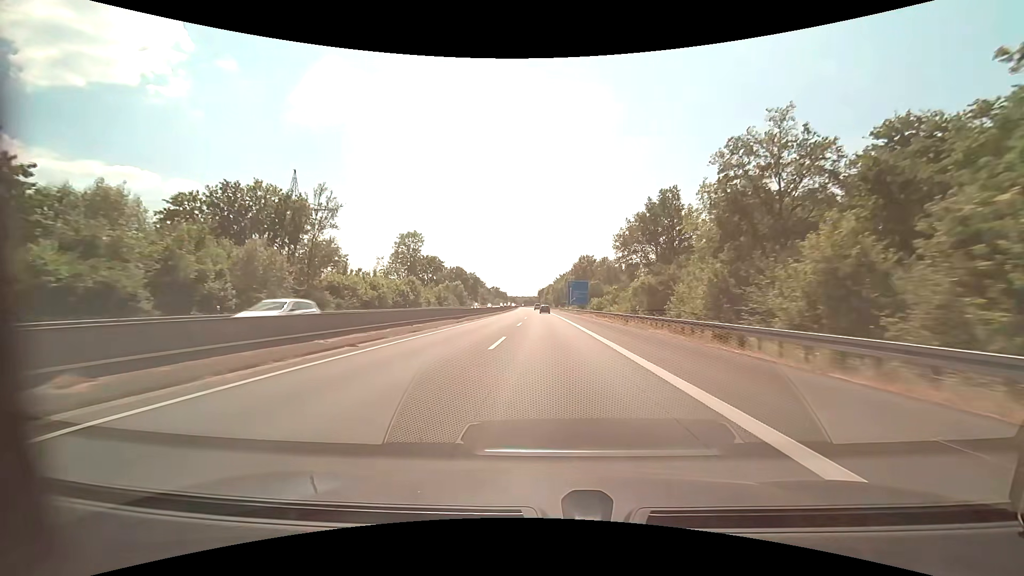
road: motorway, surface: asphalt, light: Day
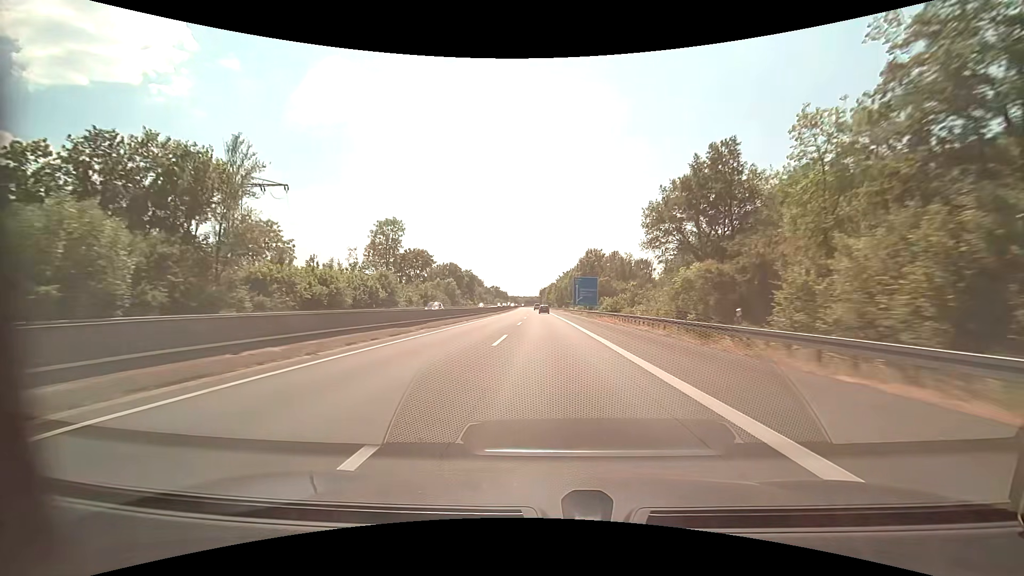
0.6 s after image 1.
(-0.1, +16.7) m; 0°
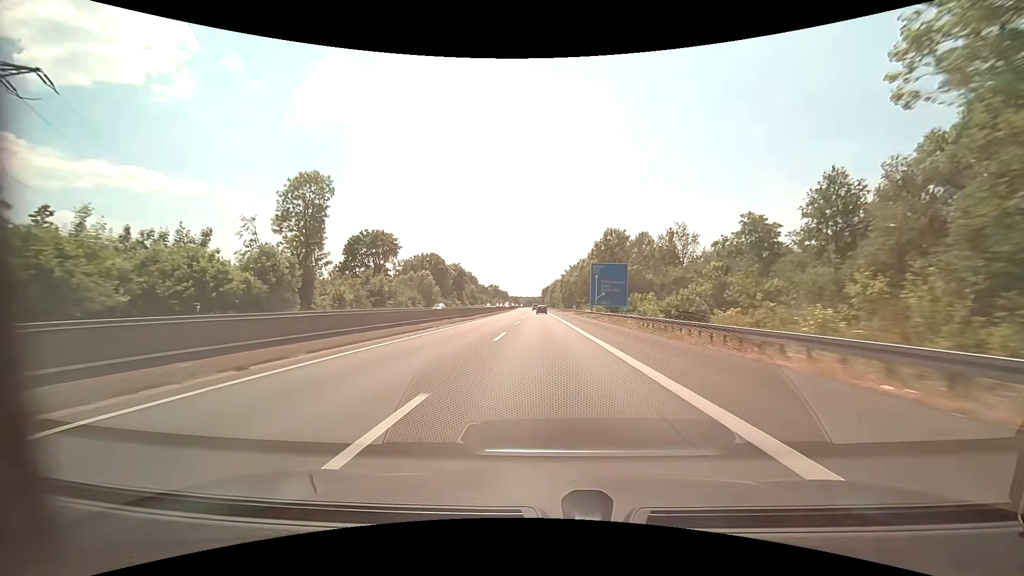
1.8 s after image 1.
(-0.1, +33.3) m; 0°
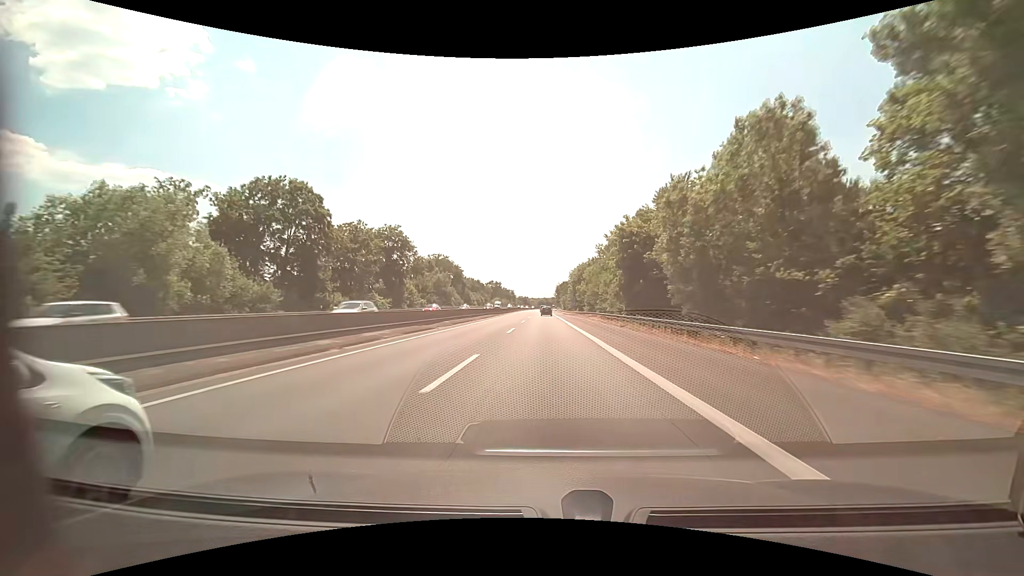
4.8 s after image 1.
(-1.1, +83.7) m; -1°
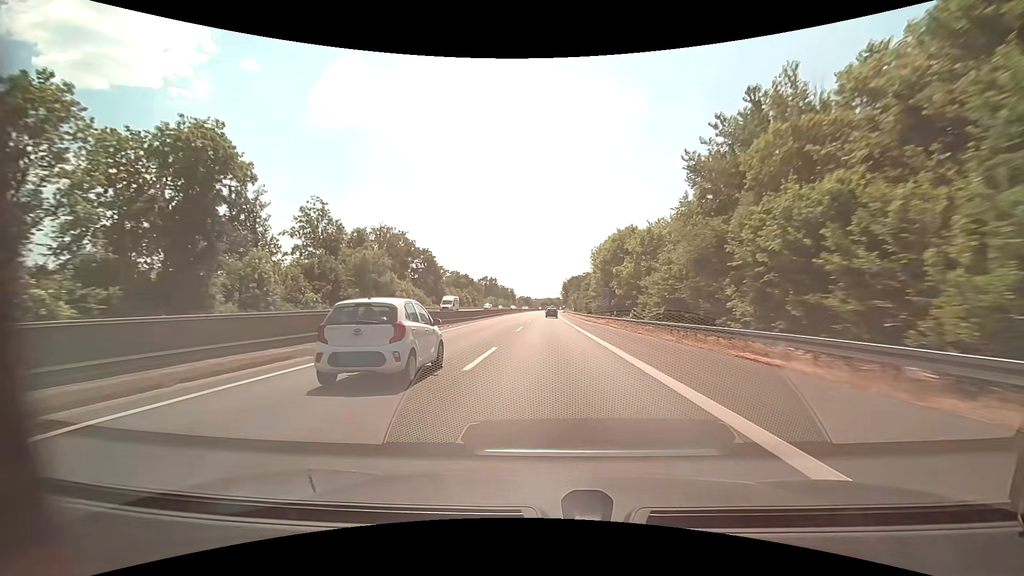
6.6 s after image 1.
(-0.4, +51.4) m; -1°
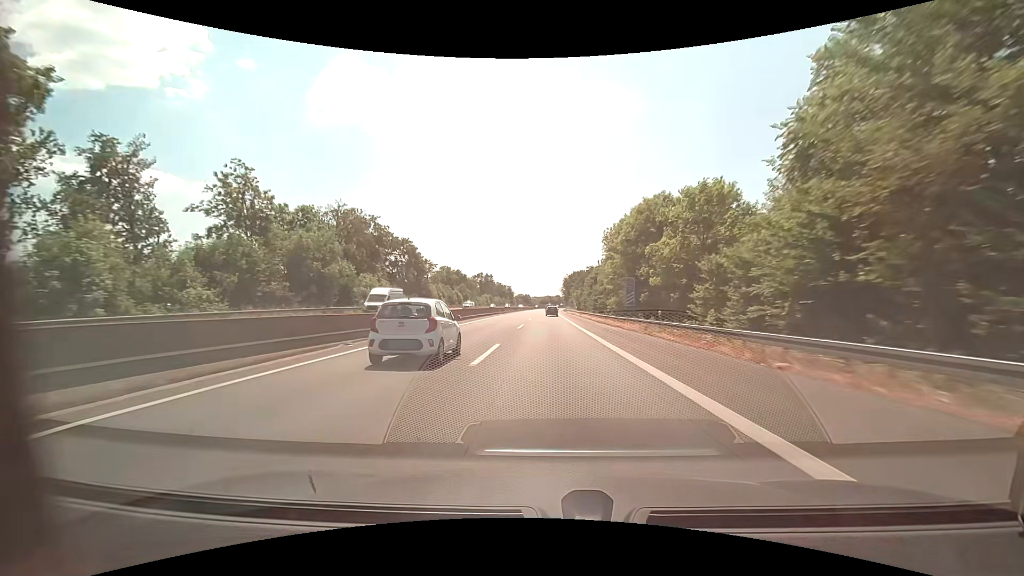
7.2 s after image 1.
(0.0, +17.4) m; 0°
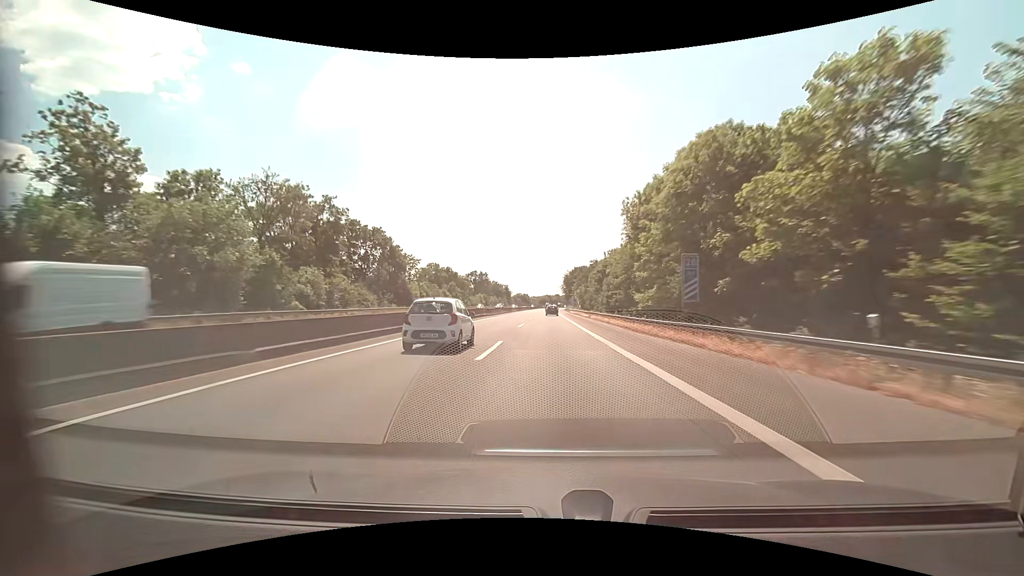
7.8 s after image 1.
(0.0, +17.4) m; 0°
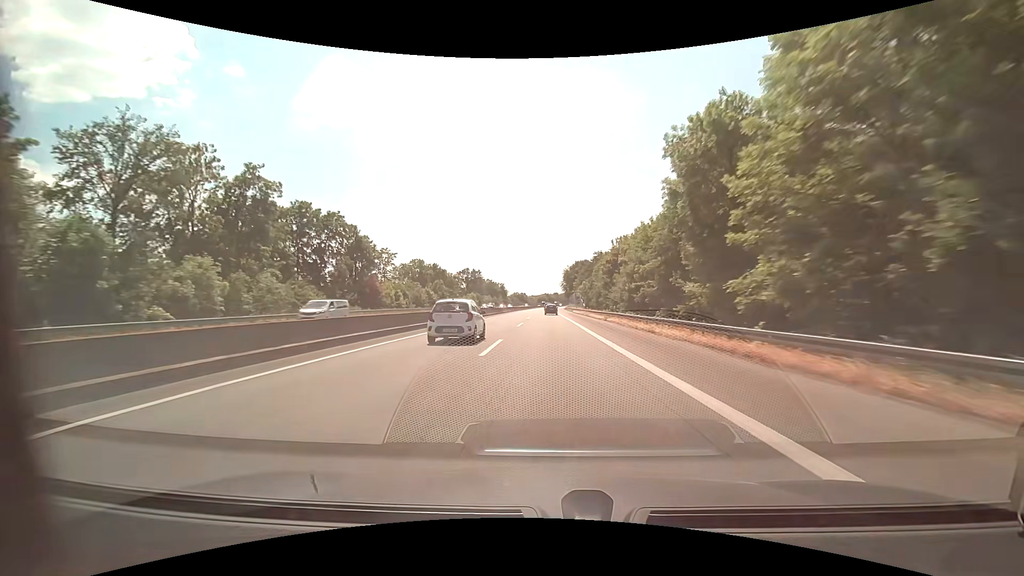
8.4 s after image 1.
(0.0, +17.4) m; 0°
